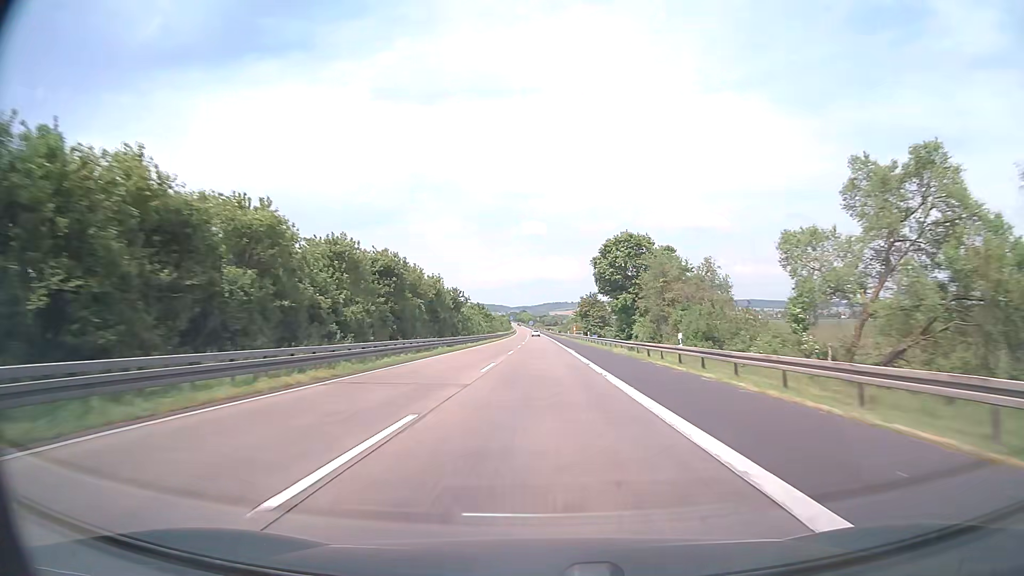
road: motorway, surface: asphalt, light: Day
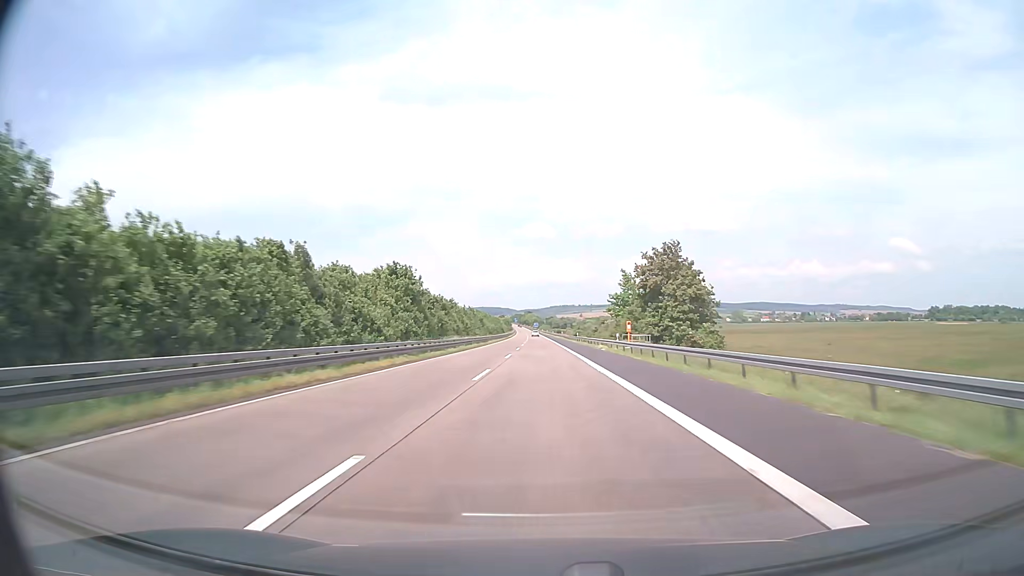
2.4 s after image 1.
(-0.6, +76.0) m; -1°
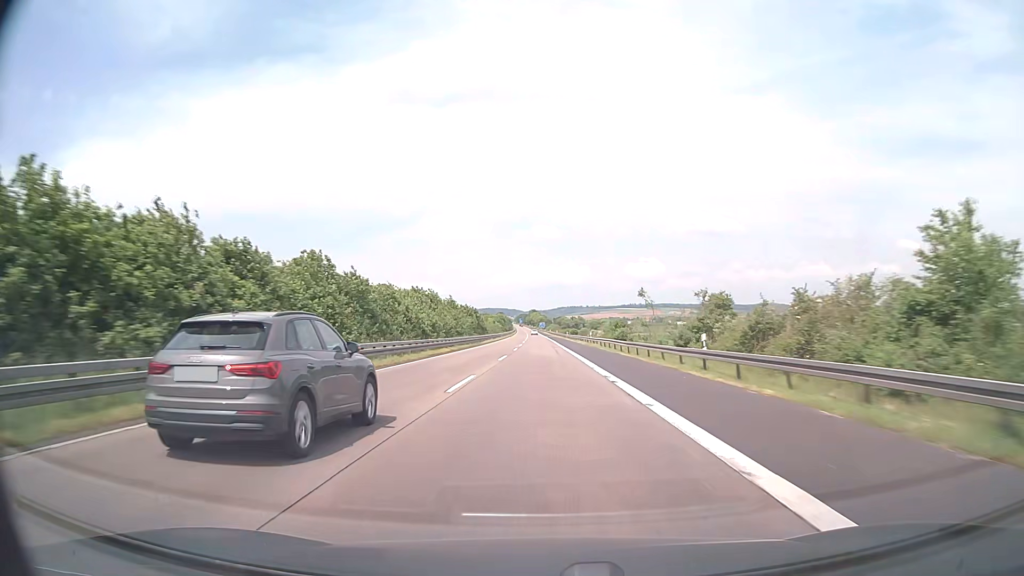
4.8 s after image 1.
(-0.4, +75.9) m; -1°
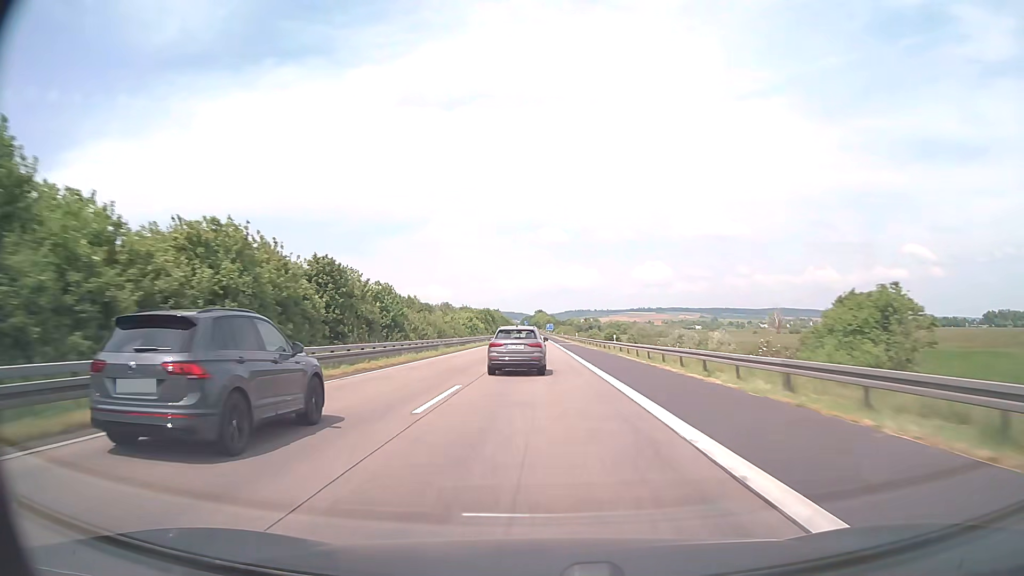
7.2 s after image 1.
(-0.4, +76.0) m; -1°
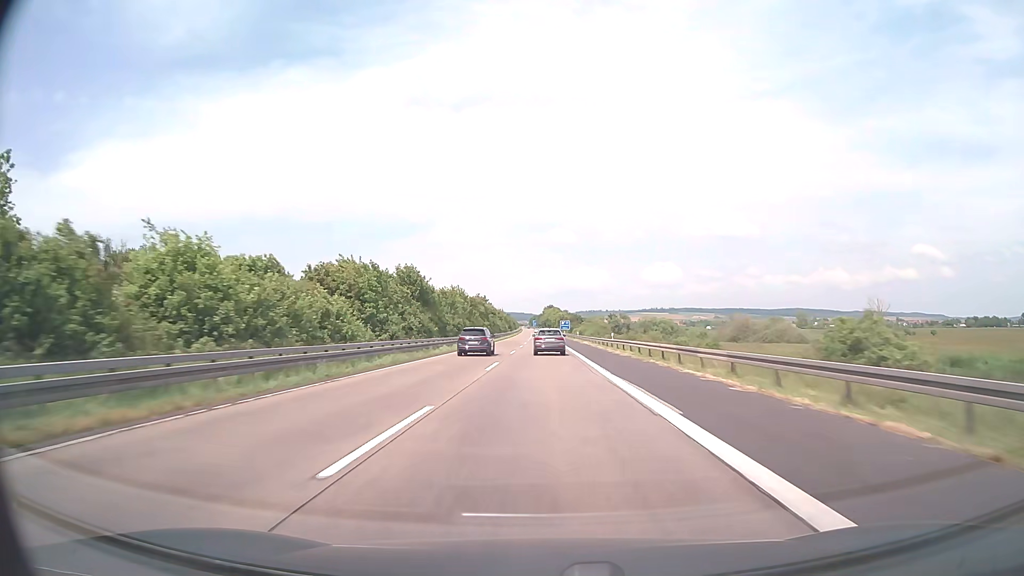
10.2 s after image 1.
(-0.7, +95.0) m; -1°
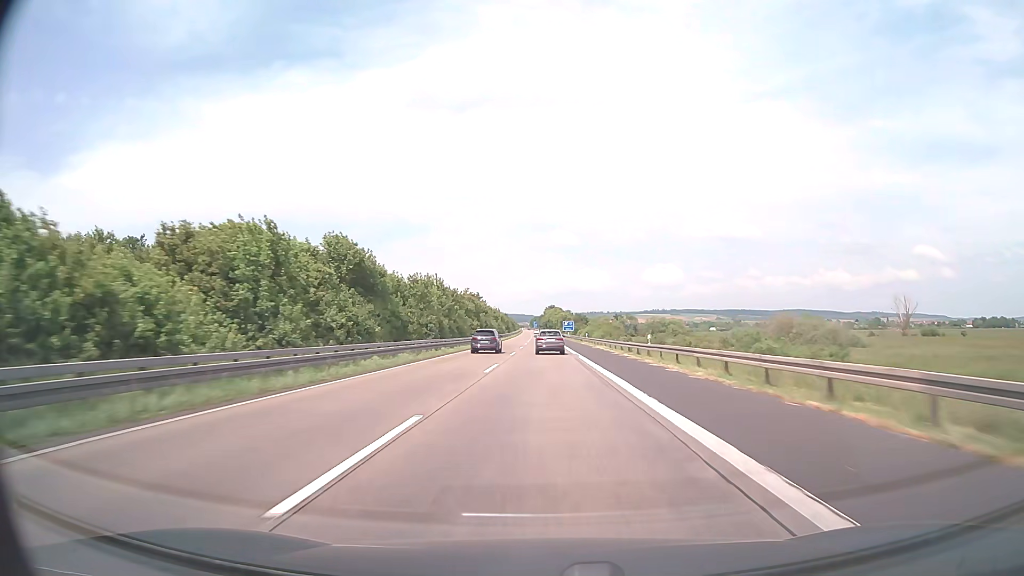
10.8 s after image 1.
(0.0, +19.0) m; 0°
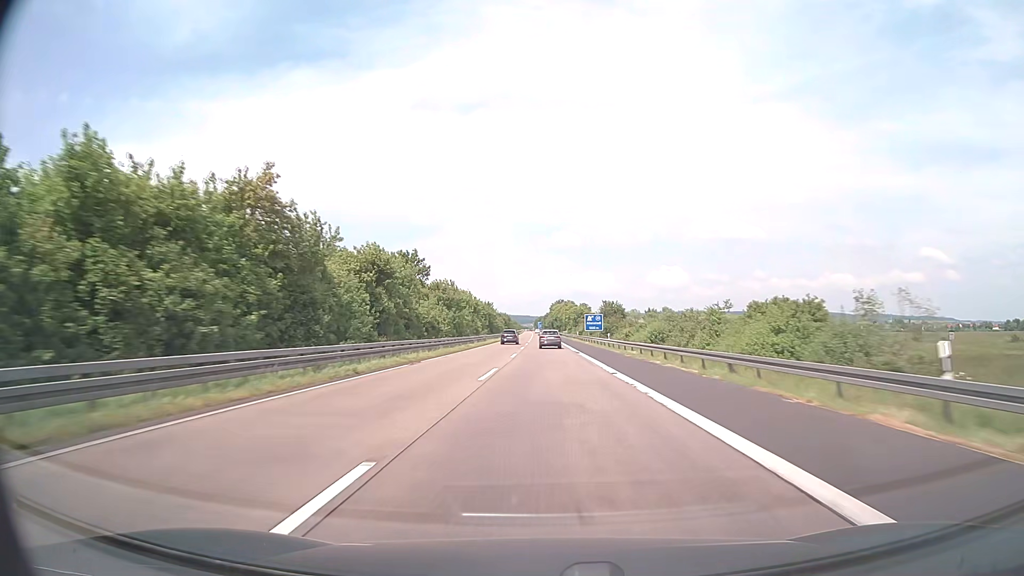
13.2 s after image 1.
(-0.4, +76.0) m; 0°
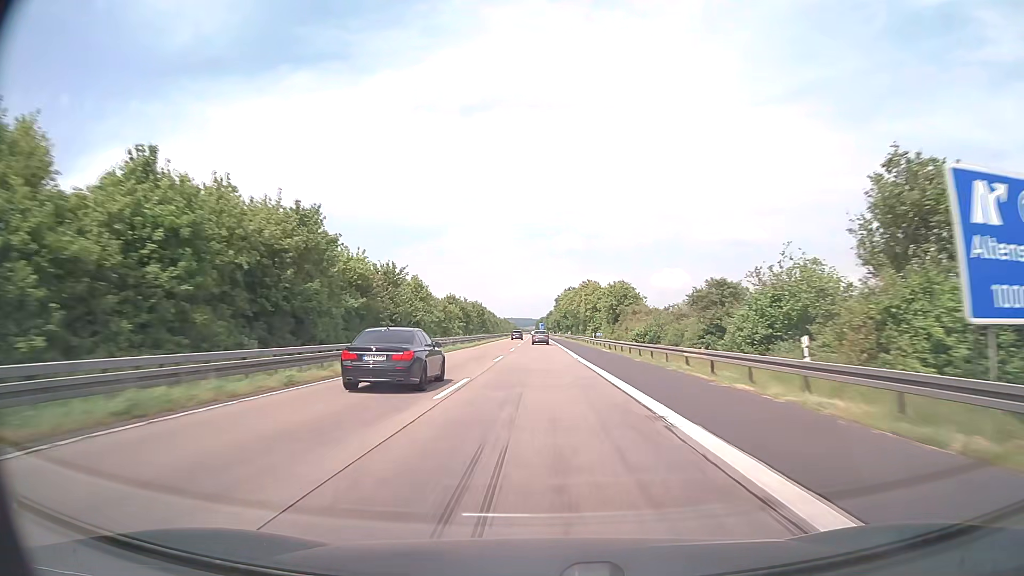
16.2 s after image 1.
(+0.1, +95.0) m; 0°
(0, +10) (0, +20) (0, +30) (0, +40) (0, +50) (0, +60) (0, +70) (-1, +80) (-1, +90) (-1, +100) m
